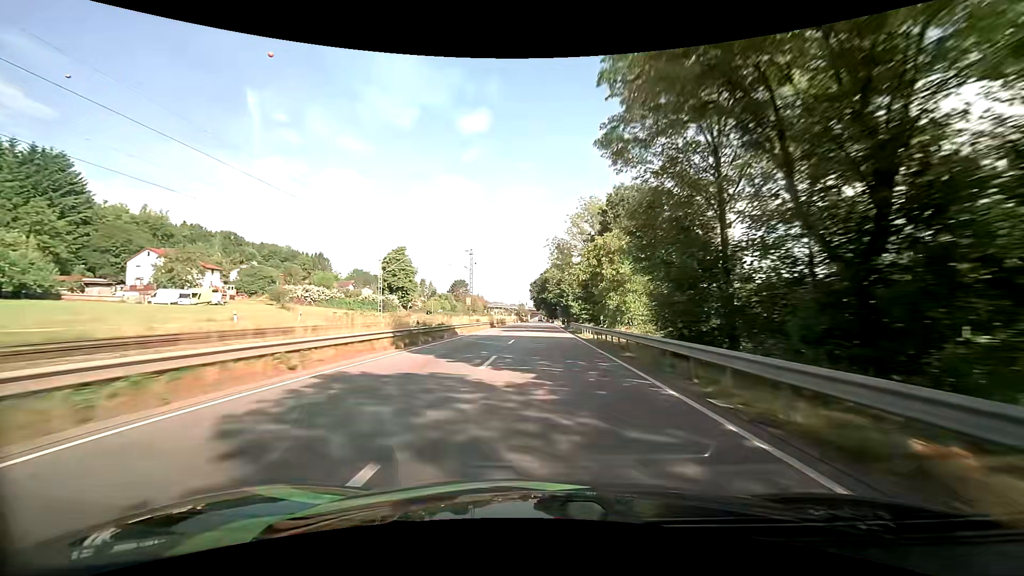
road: primary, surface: asphalt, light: Day
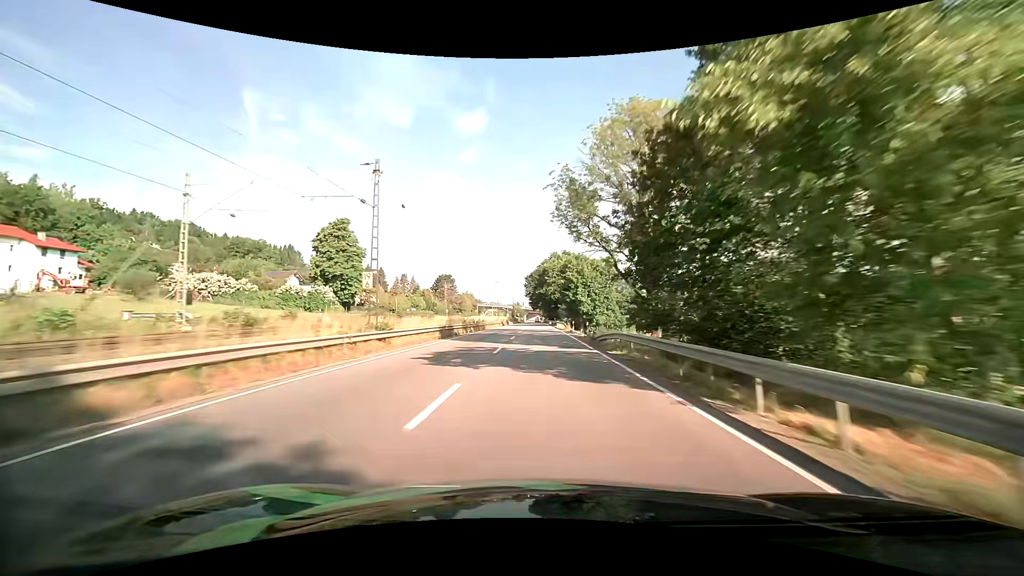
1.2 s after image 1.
(+0.2, +31.4) m; +1°
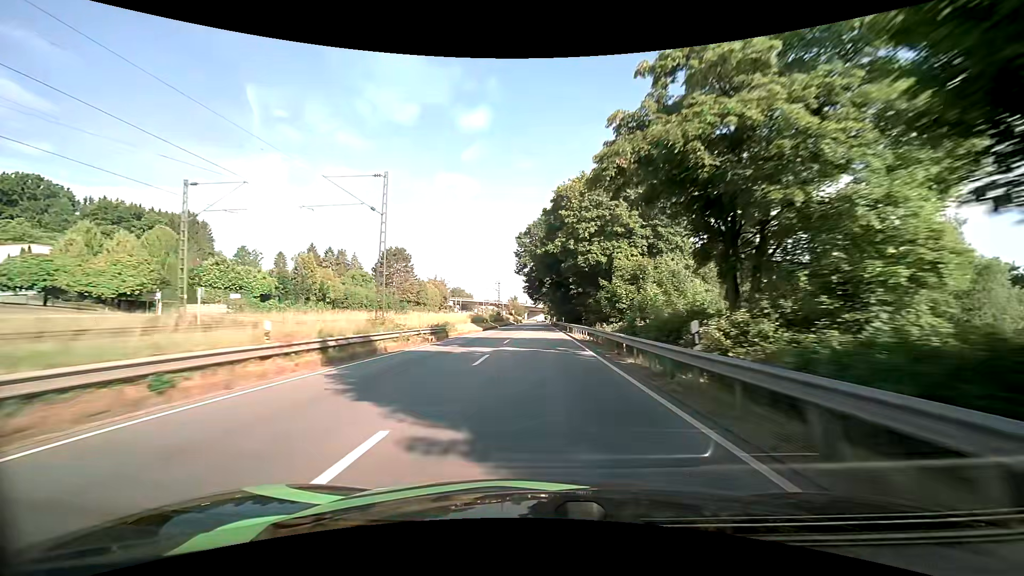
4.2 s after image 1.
(-0.6, +77.4) m; -1°
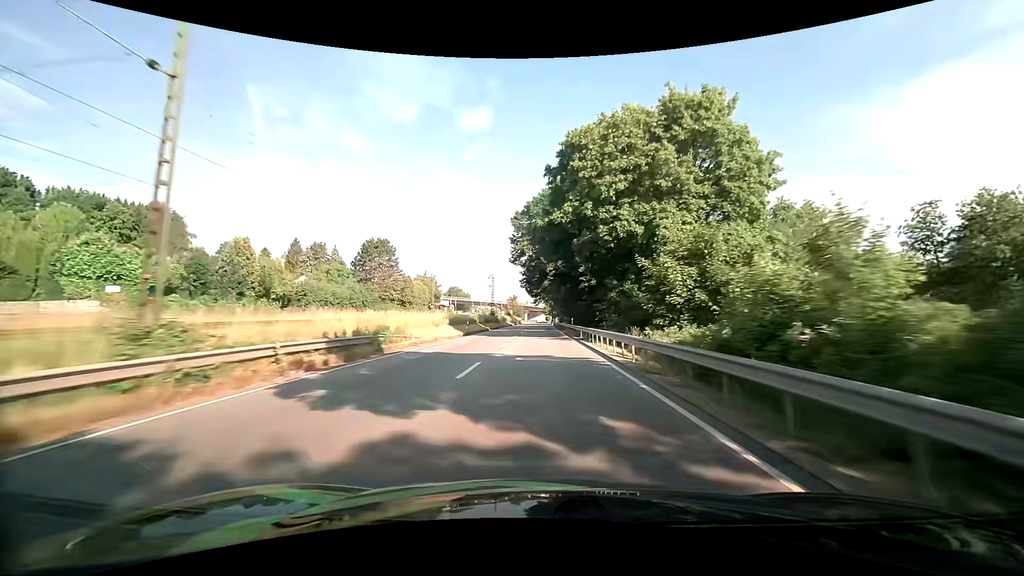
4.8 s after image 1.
(0.0, +15.4) m; 0°
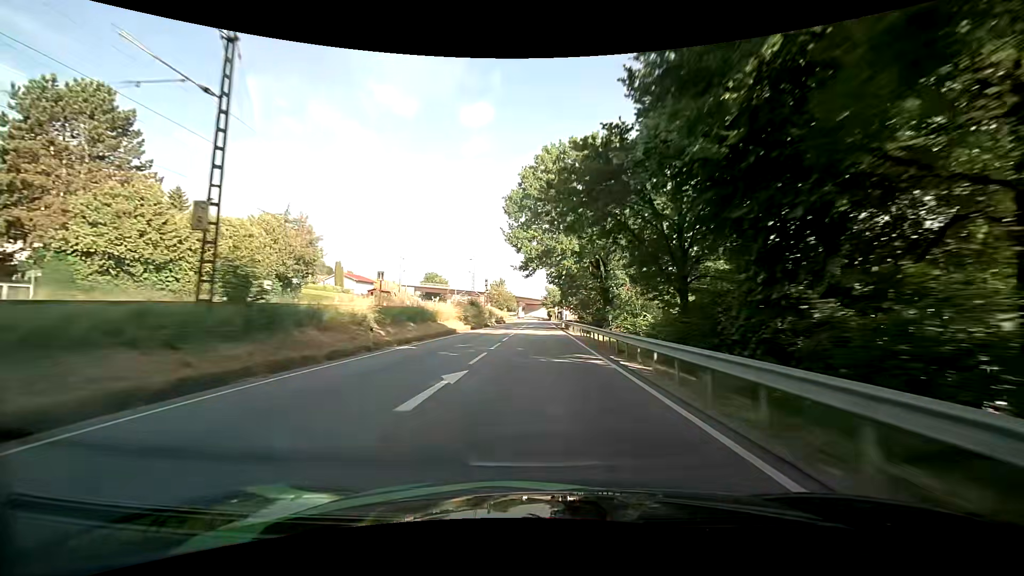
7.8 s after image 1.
(-0.2, +77.8) m; +1°
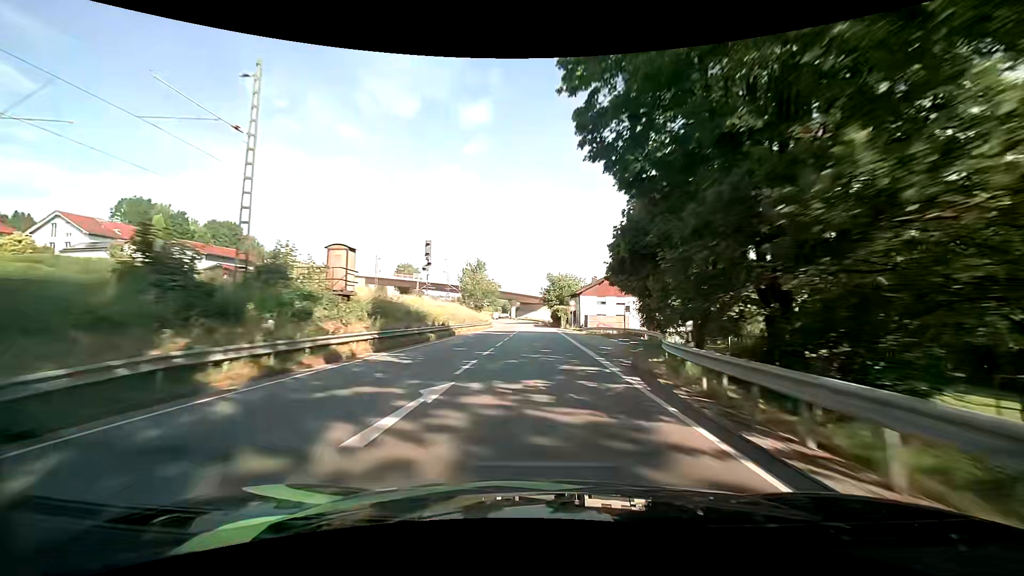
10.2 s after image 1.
(-1.0, +57.4) m; -1°
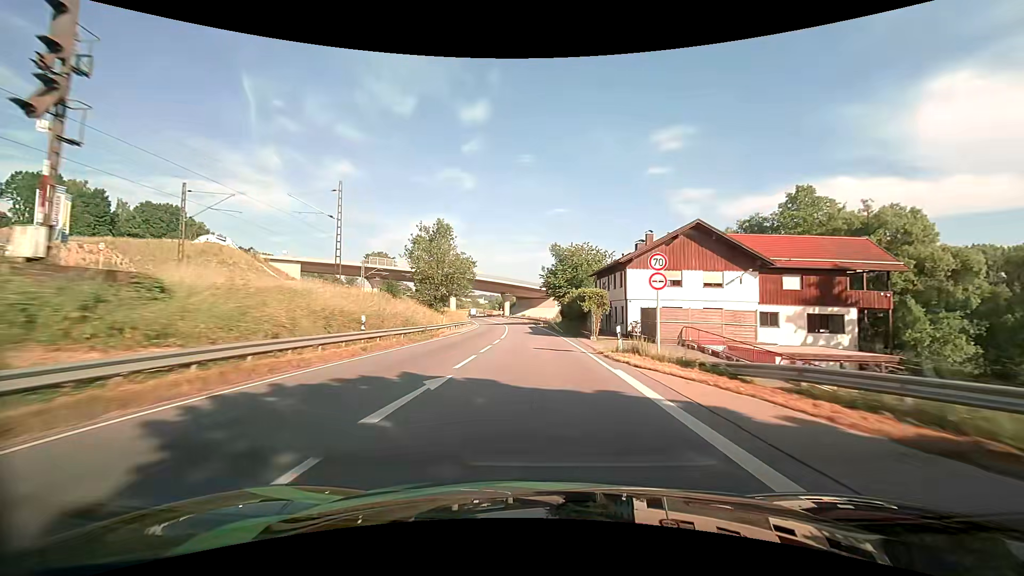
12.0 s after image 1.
(+0.2, +41.0) m; 0°
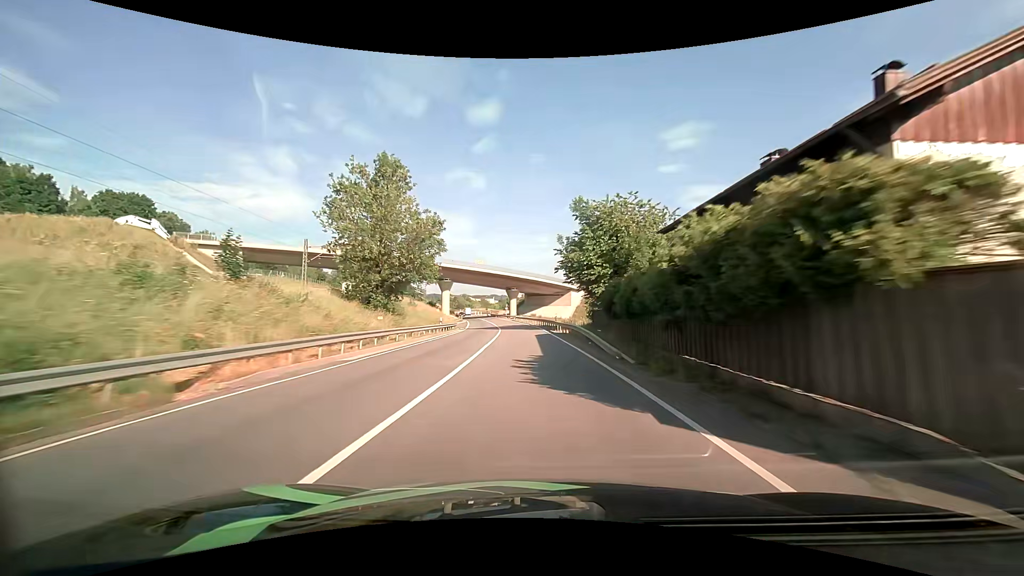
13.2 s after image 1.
(0.0, +26.6) m; -1°
(0, +10) (0, +20) (-1, +30) (-1, +40) (-2, +50) (-3, +60) (-4, +70) (-5, +80) (-7, +90) (-8, +100) m
